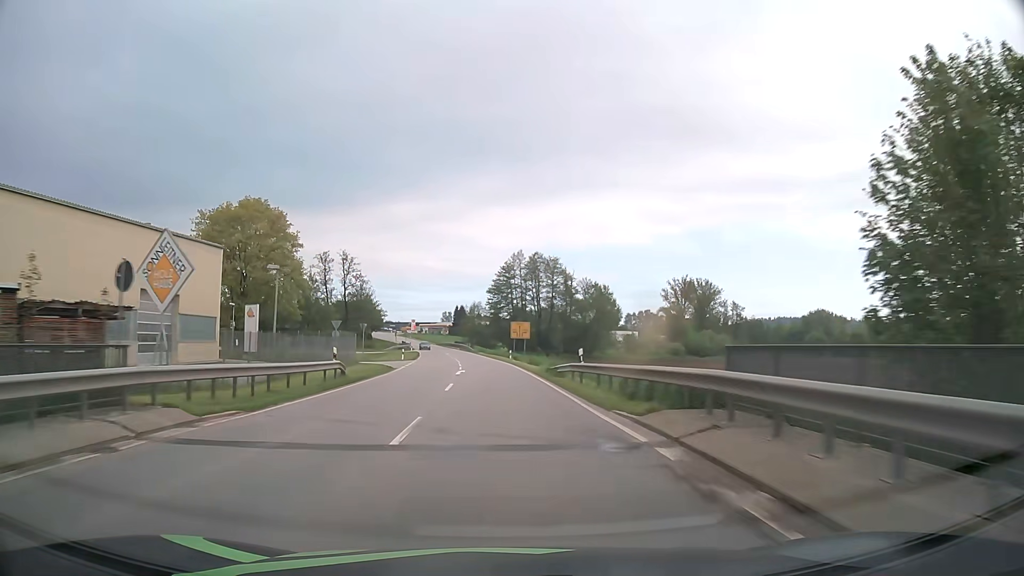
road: secondary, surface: asphalt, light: Day
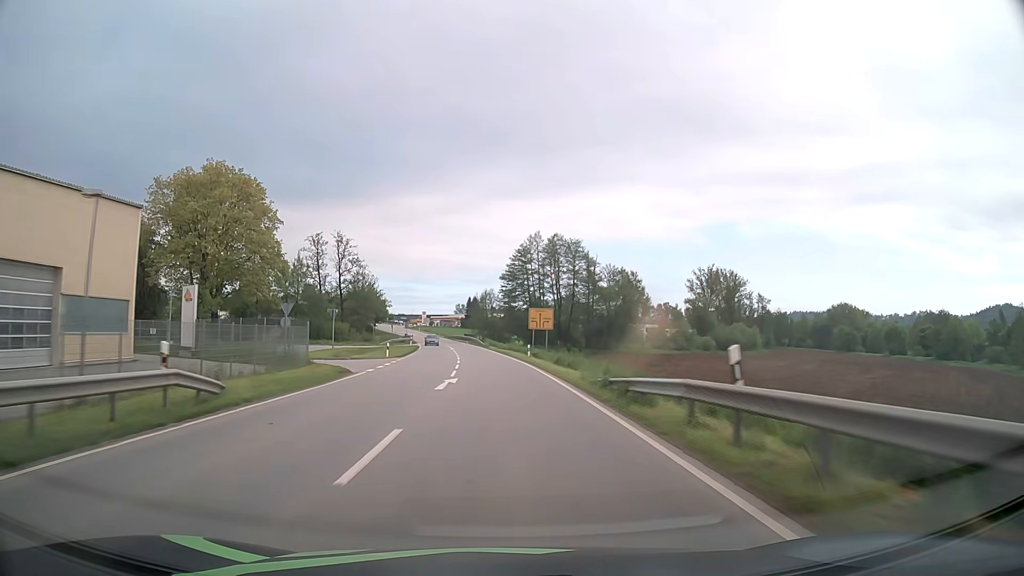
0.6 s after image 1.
(-0.2, +14.8) m; -1°
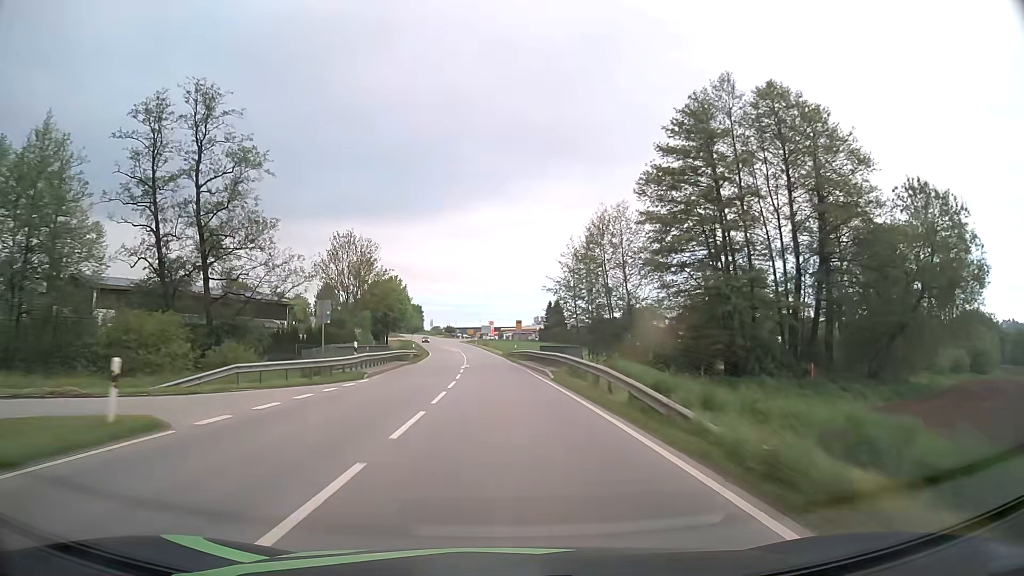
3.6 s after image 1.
(-4.5, +74.8) m; -7°
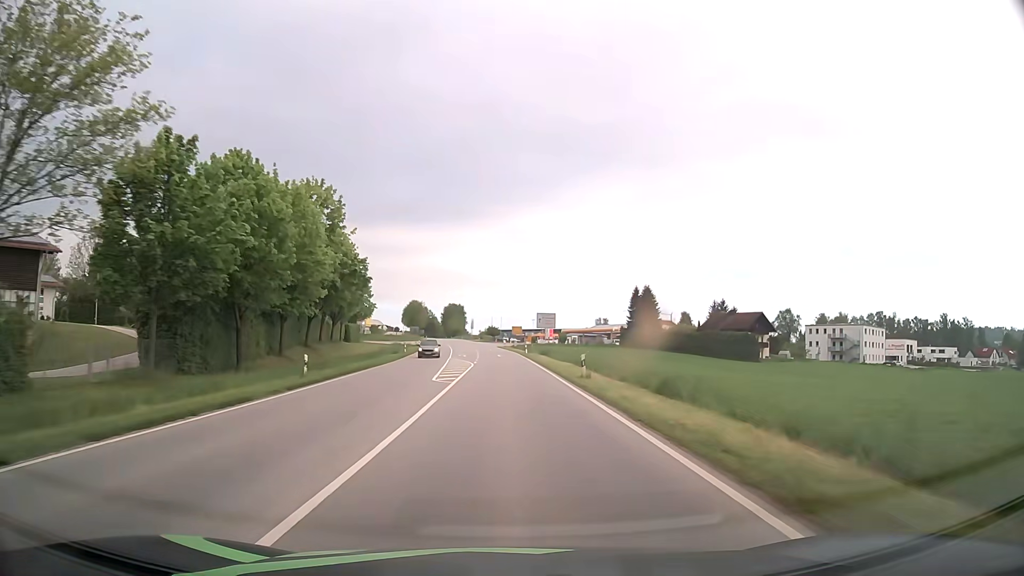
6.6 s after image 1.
(-3.2, +75.6) m; -4°
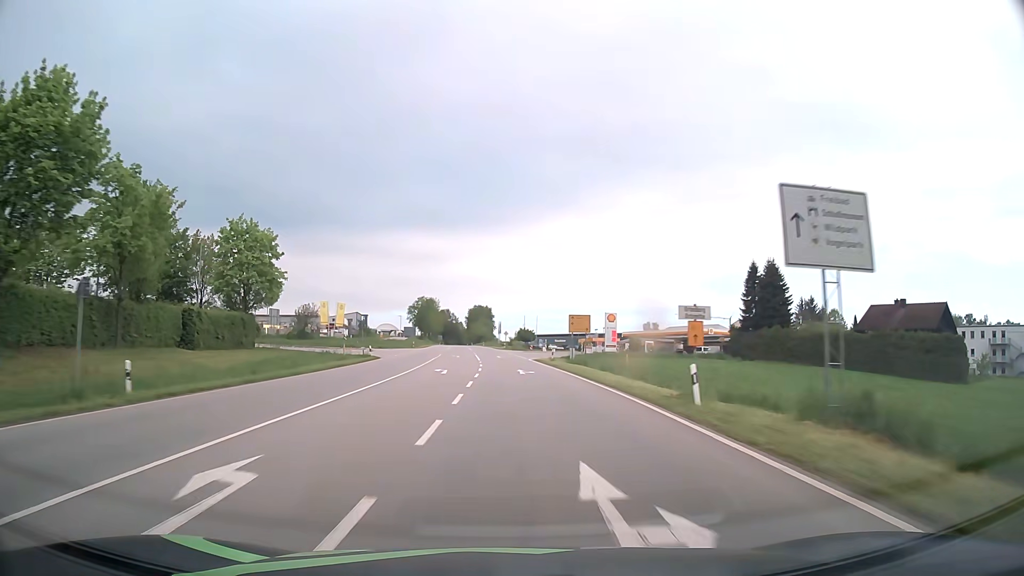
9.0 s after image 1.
(-1.4, +60.4) m; -3°
(0, +10) (0, +20) (0, +30) (0, +40) (-1, +50) (-1, +60) (-1, +70) (-2, +80) (-2, +90) (-3, +100) m
